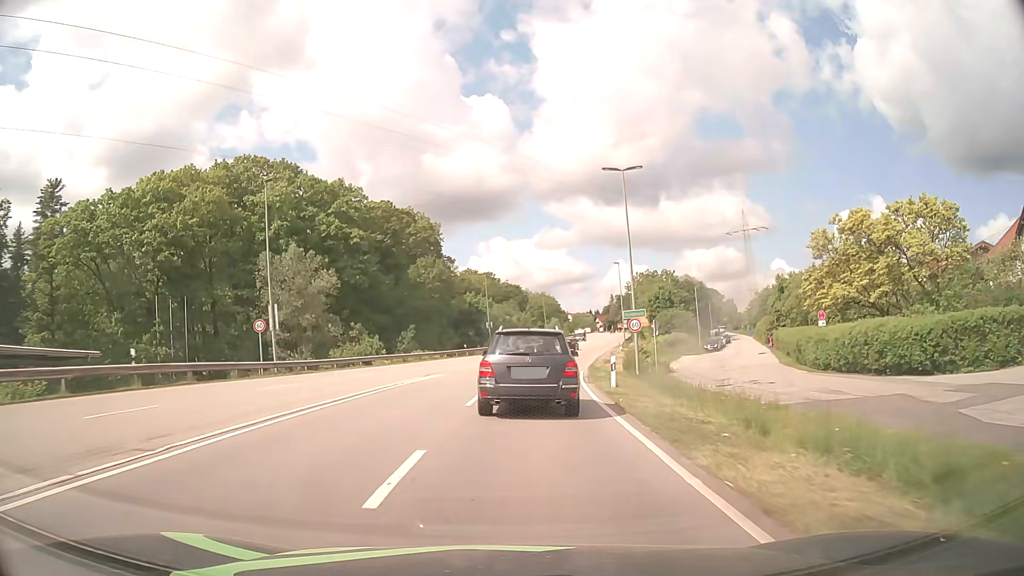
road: secondary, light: Day
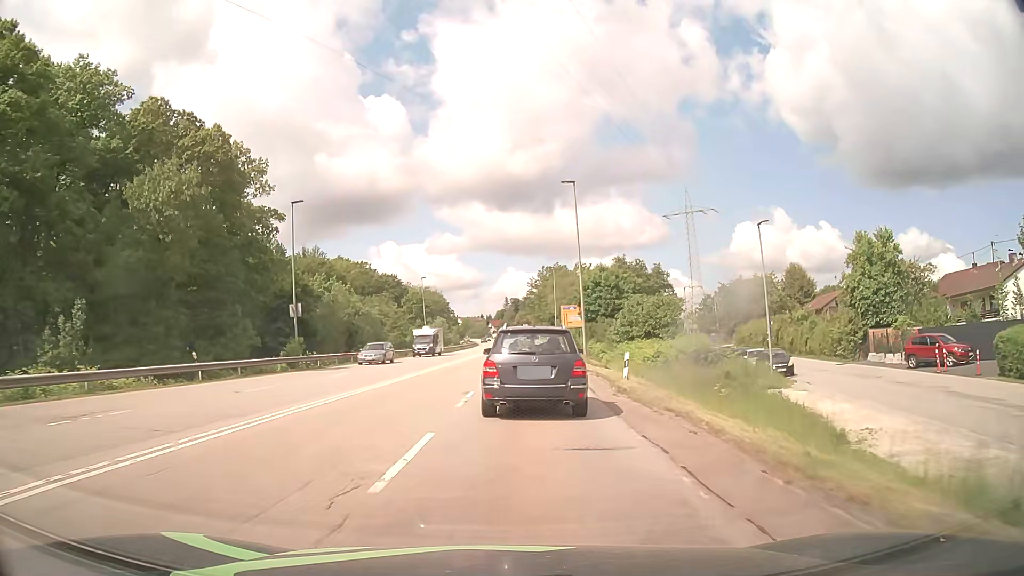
(+3.4, +44.4) m; +9°
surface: asphalt
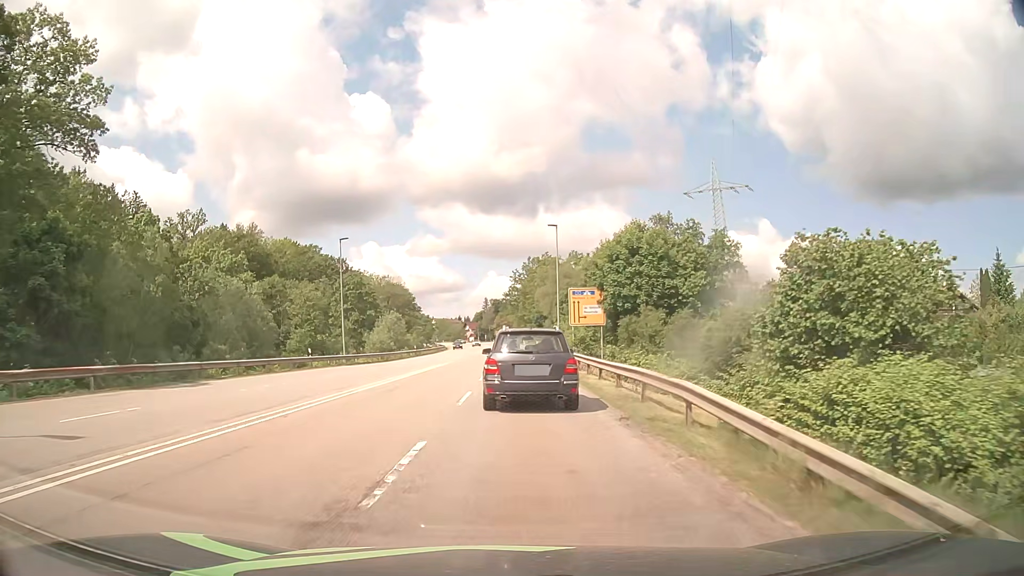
(+0.8, +35.3) m; +2°
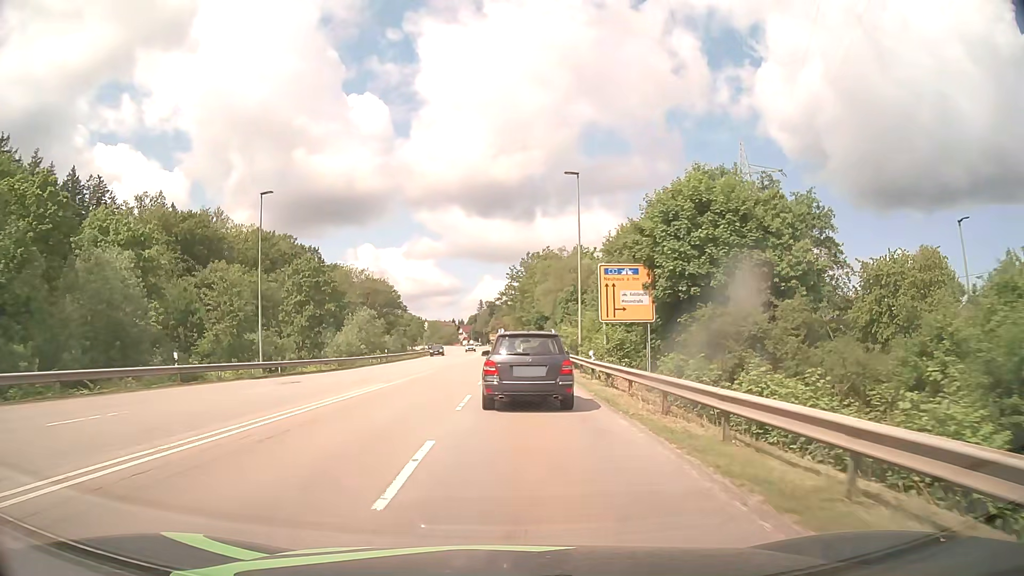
(0.0, +18.0) m; 0°
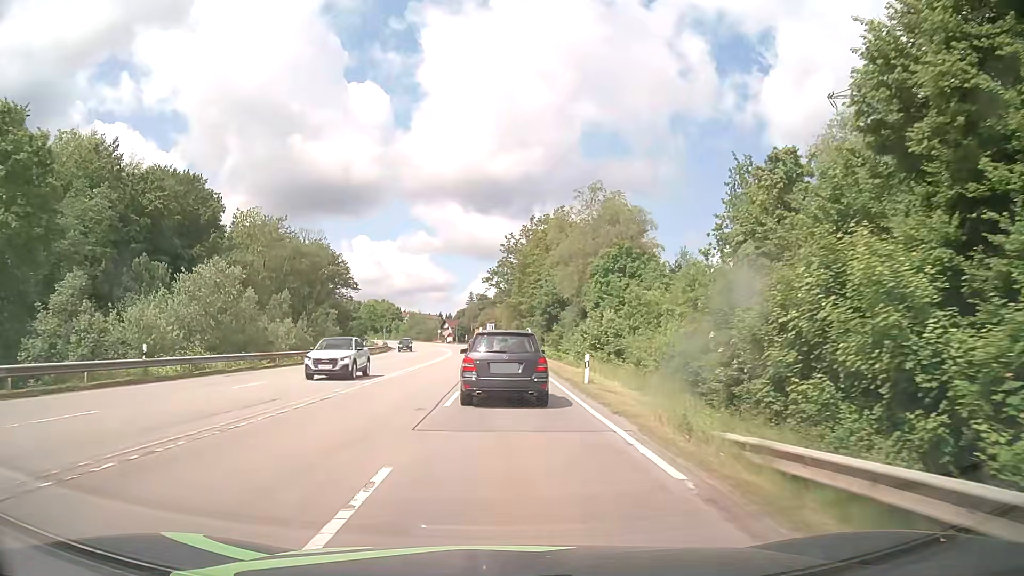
(+0.4, +46.5) m; 0°
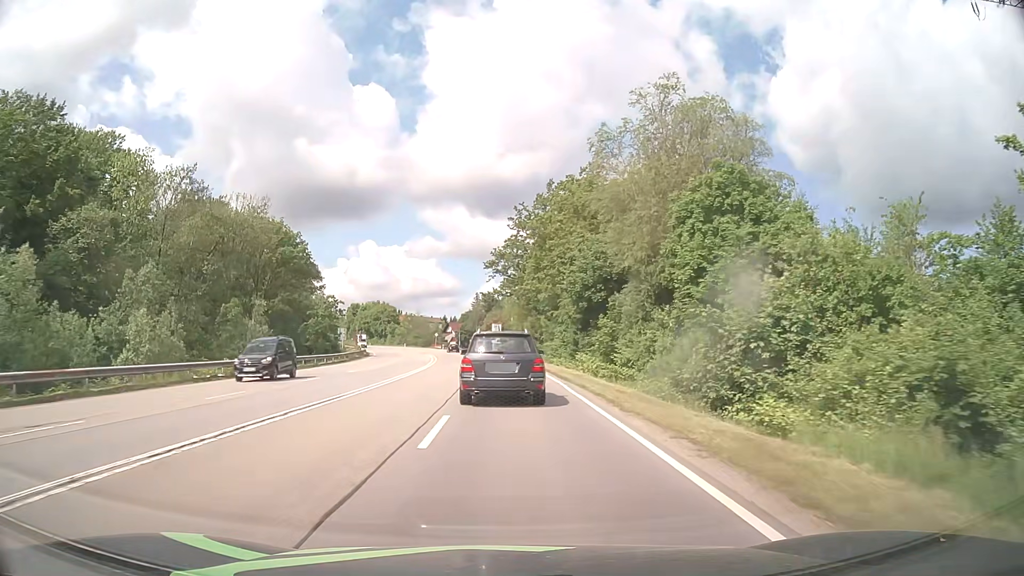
(0.0, +28.0) m; 0°
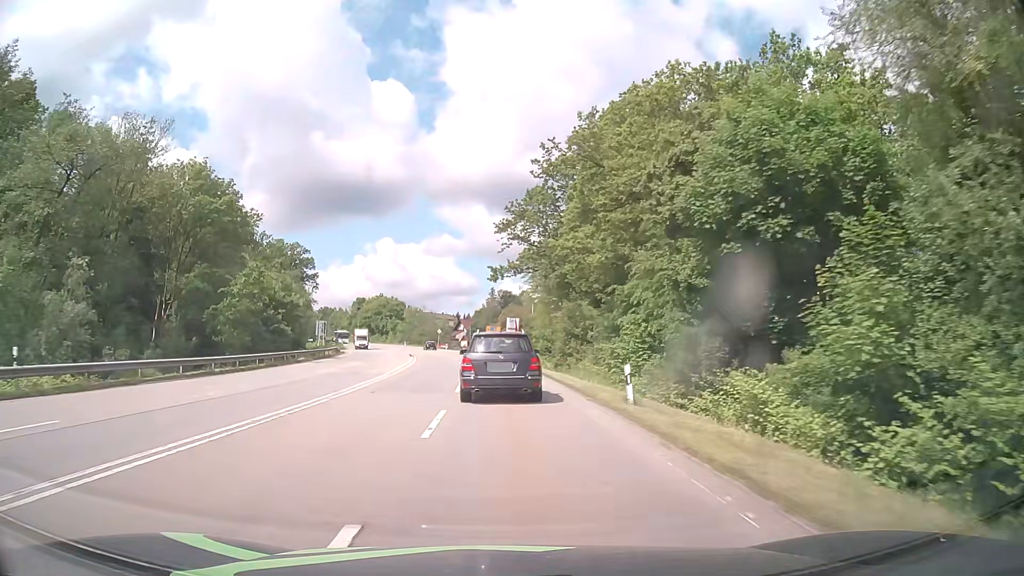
(-0.2, +27.9) m; -2°
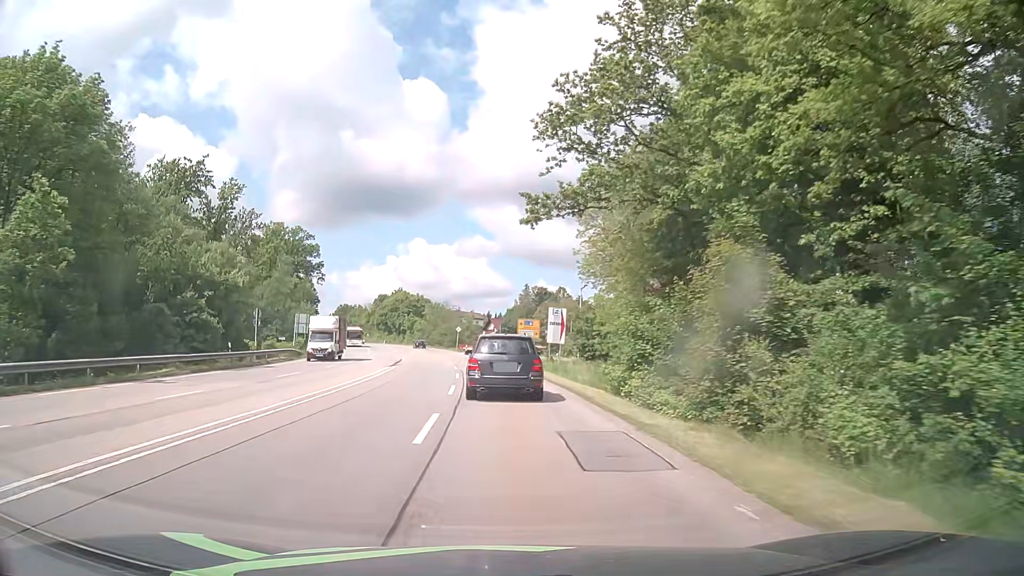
(-0.6, +27.8) m; -2°
(0, +10) (-1, +20) (-1, +30) (-2, +40) (-3, +50) (-4, +60) (-6, +70) (-7, +80) (-9, +89) (-12, +99) m
